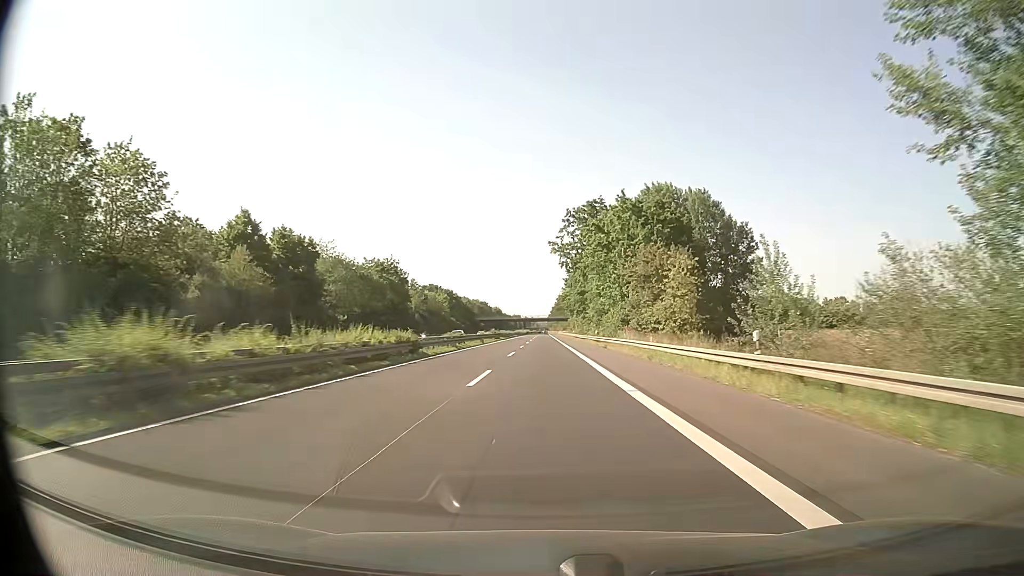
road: trunk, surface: asphalt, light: Day
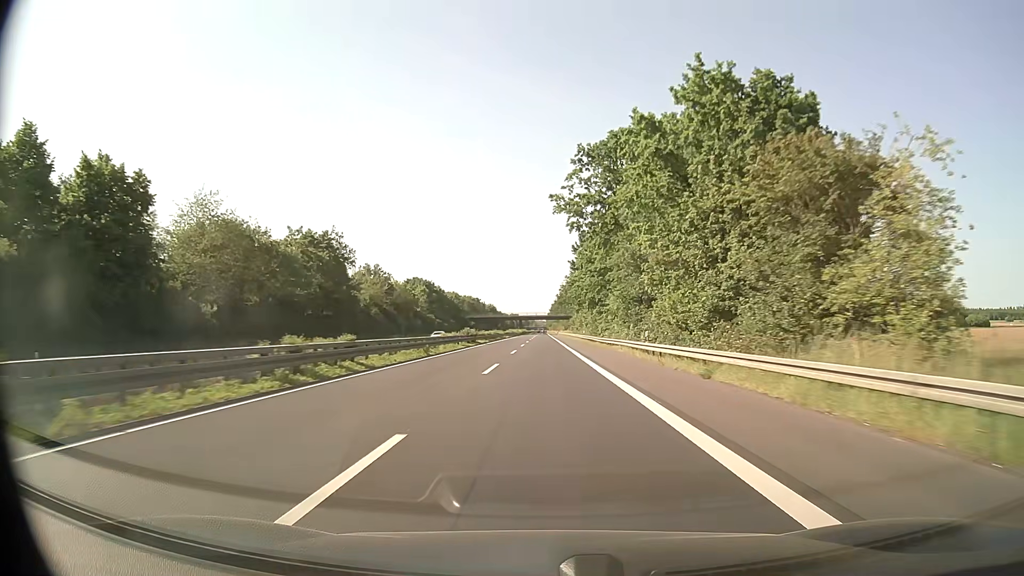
(0.0, +31.7) m; 0°
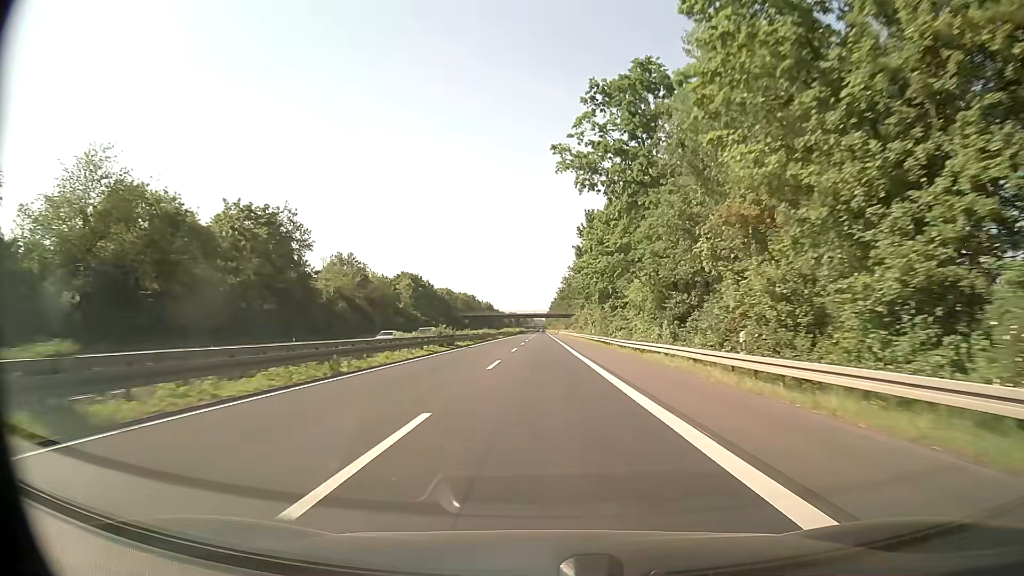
(0.0, +15.8) m; 0°
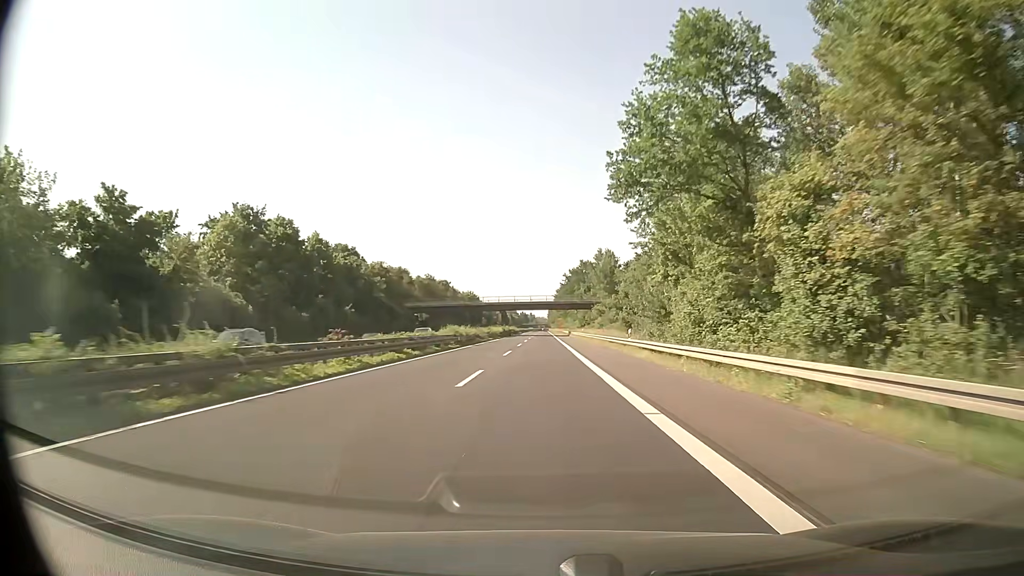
(0.0, +79.2) m; 0°
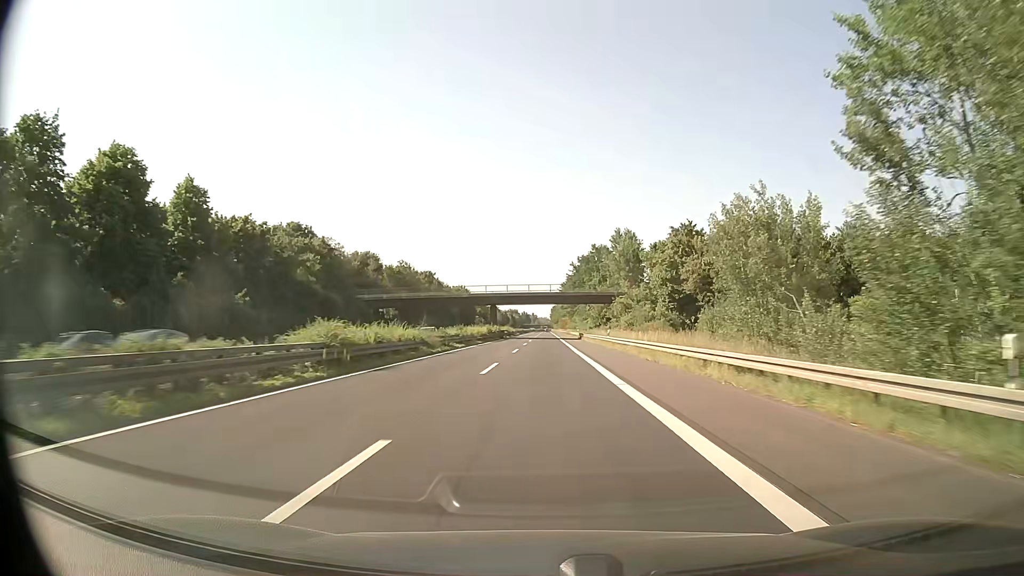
(0.0, +31.7) m; 0°
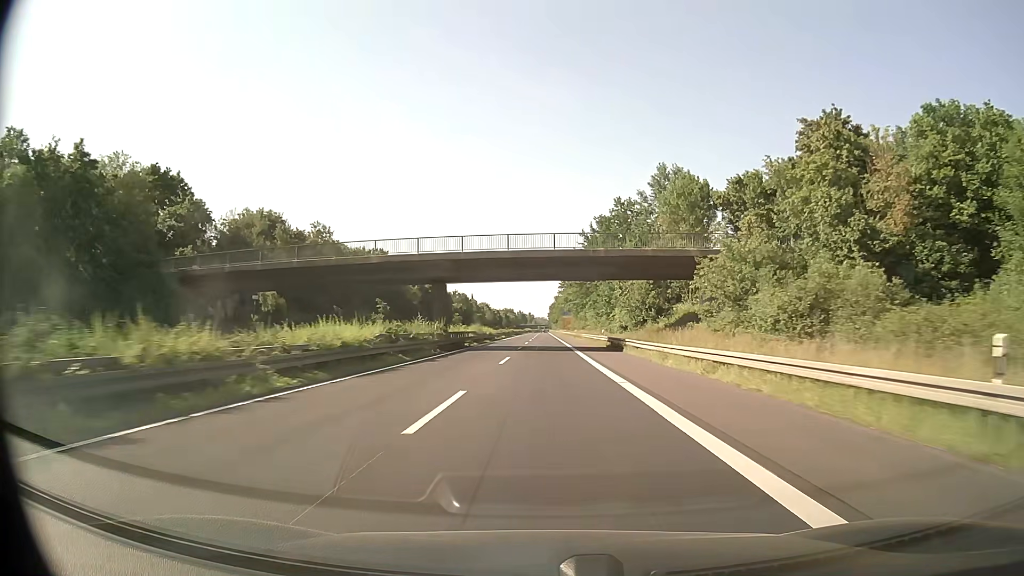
(+0.2, +47.5) m; 0°
